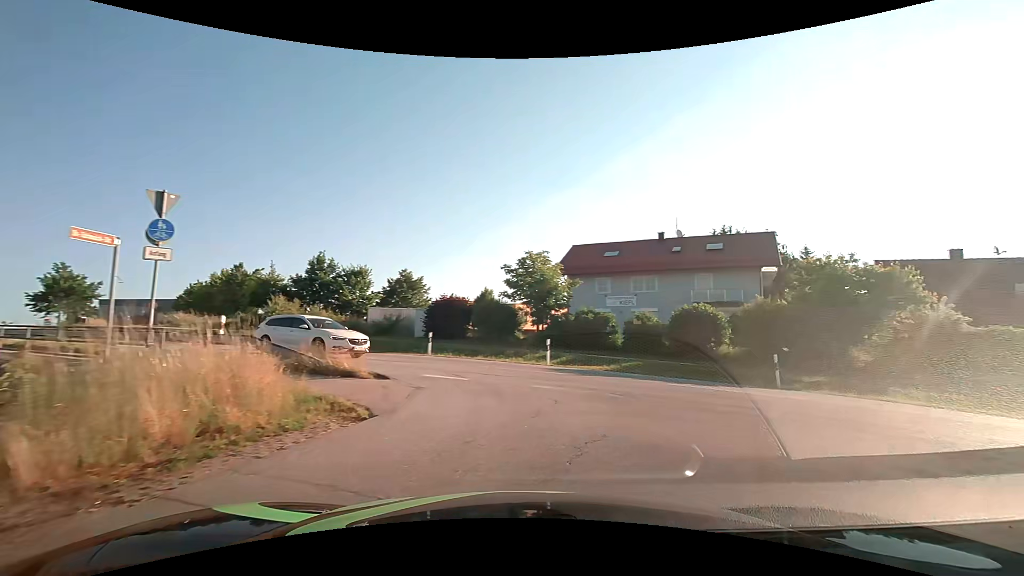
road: residential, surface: asphalt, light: Day
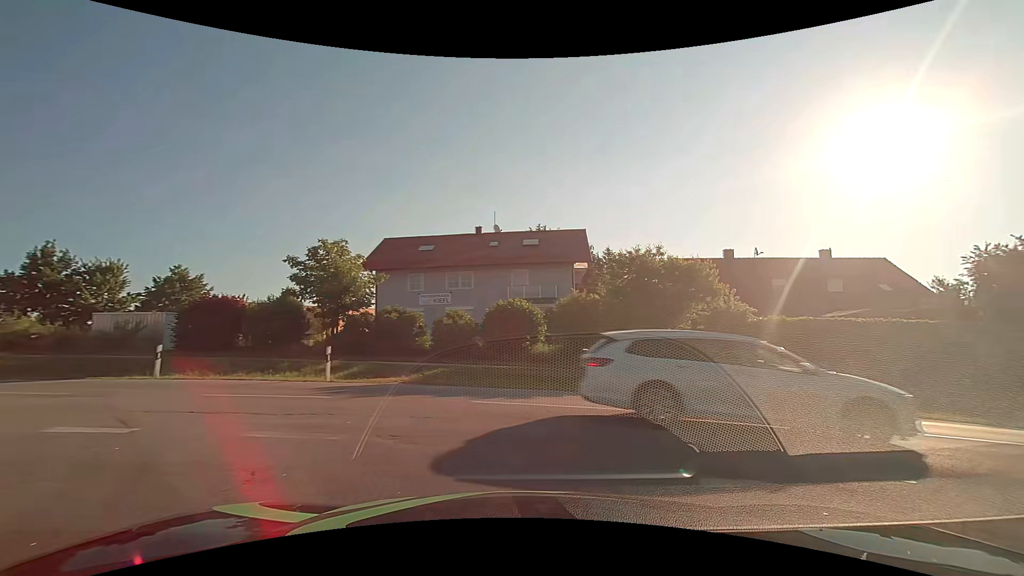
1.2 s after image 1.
(+0.7, +3.8) m; +20°
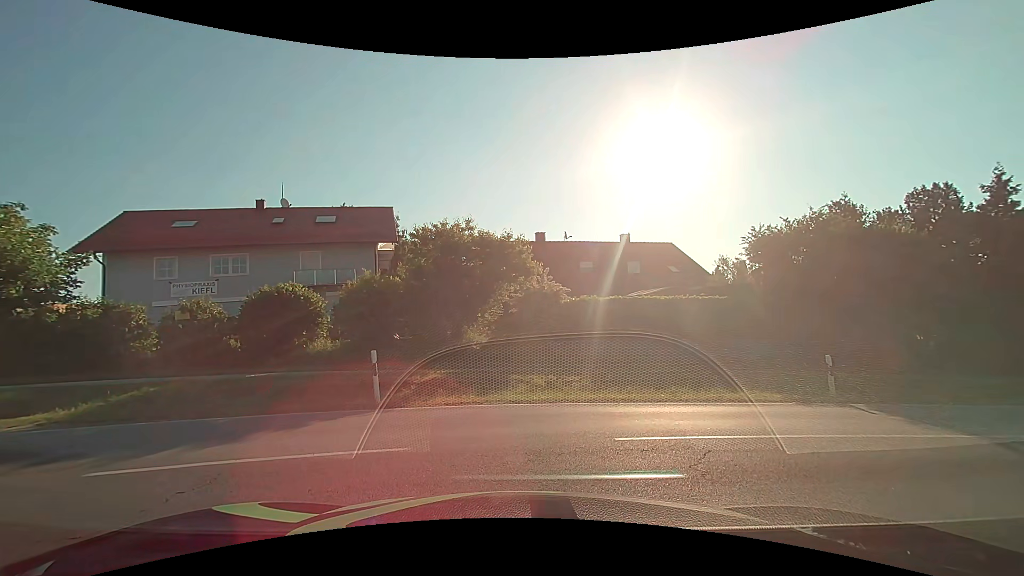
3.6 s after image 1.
(+0.6, +3.7) m; +18°
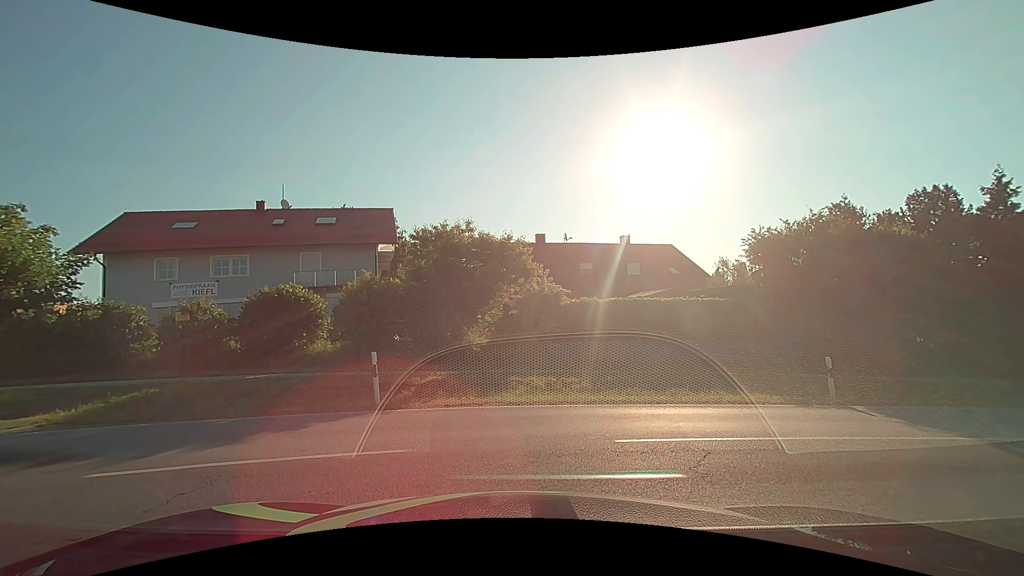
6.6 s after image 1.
(0.0, +0.1) m; 0°
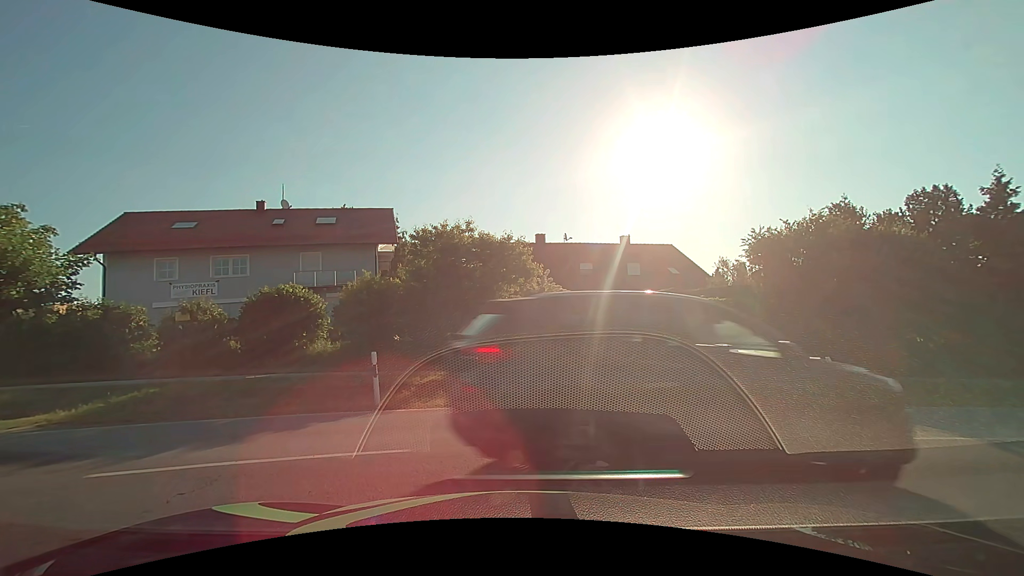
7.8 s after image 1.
(0.0, 0.0) m; 0°
